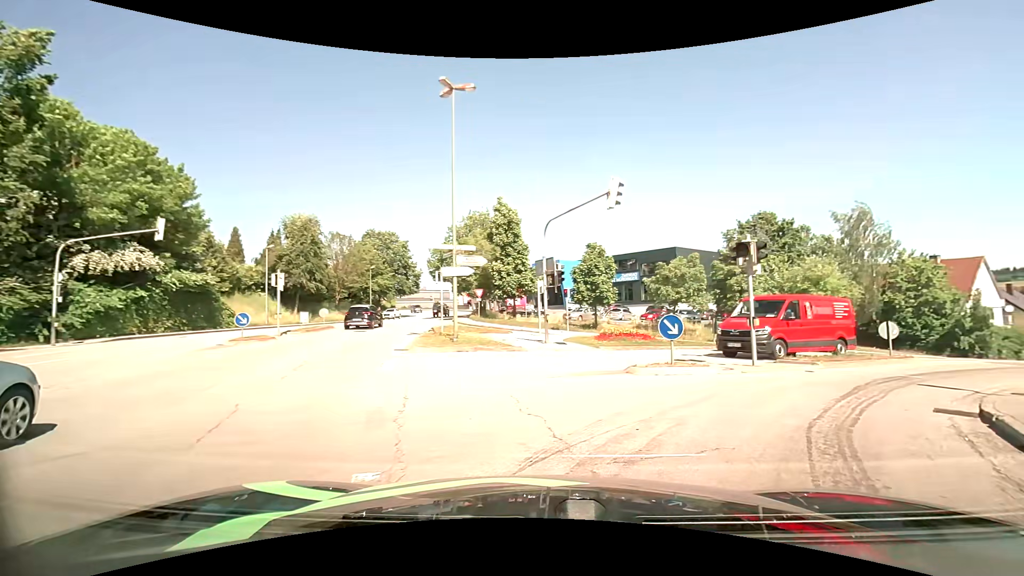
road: tertiary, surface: asphalt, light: Day
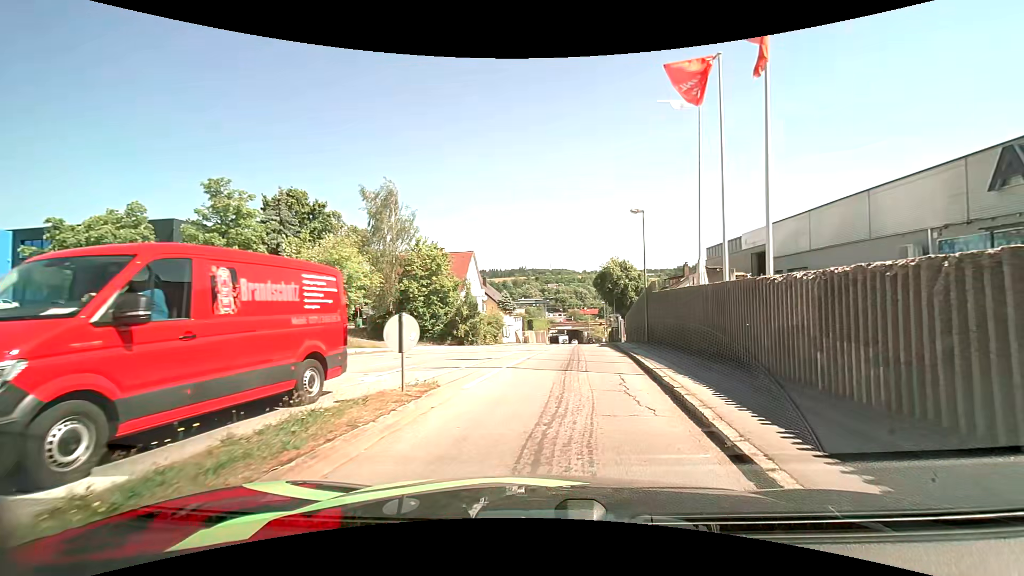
(+5.9, +12.0) m; +49°
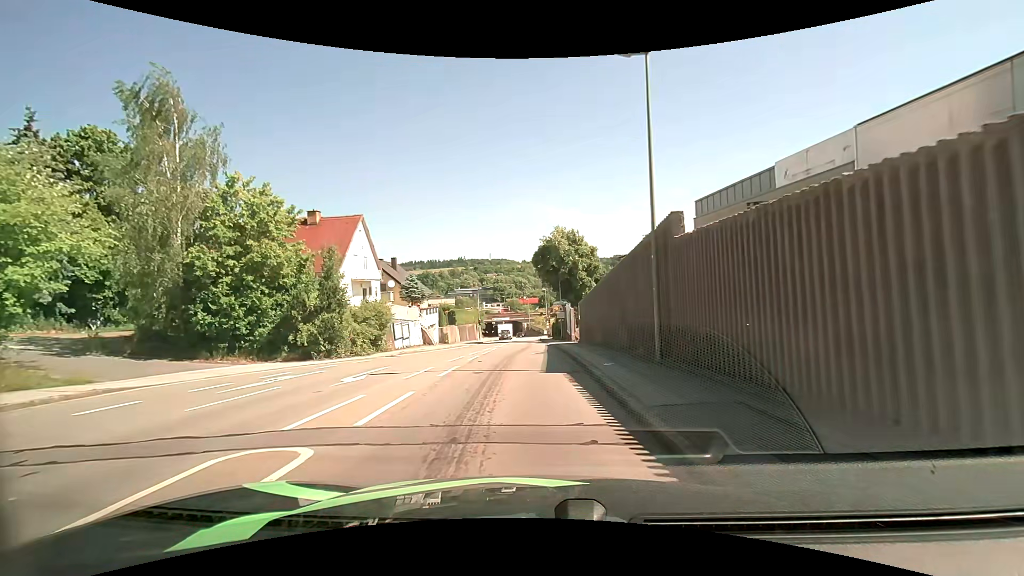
(+1.5, +17.9) m; +7°
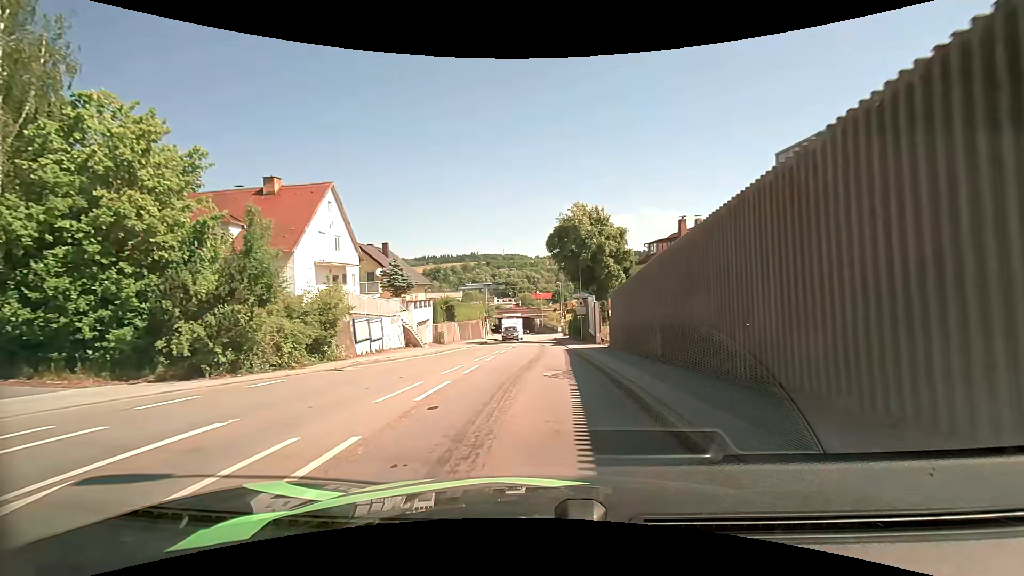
(-0.2, +9.4) m; -1°
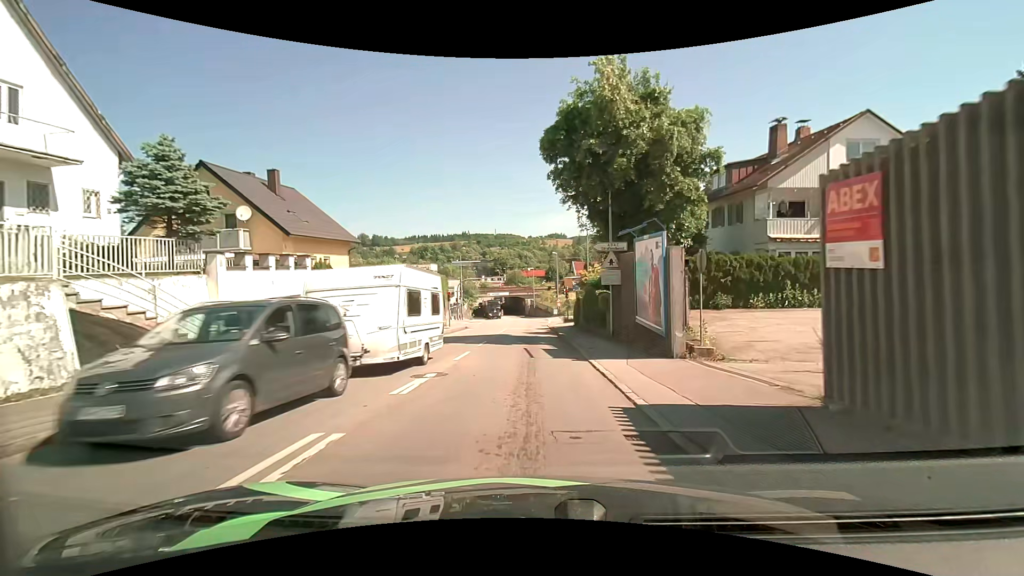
(+0.1, +21.7) m; +1°
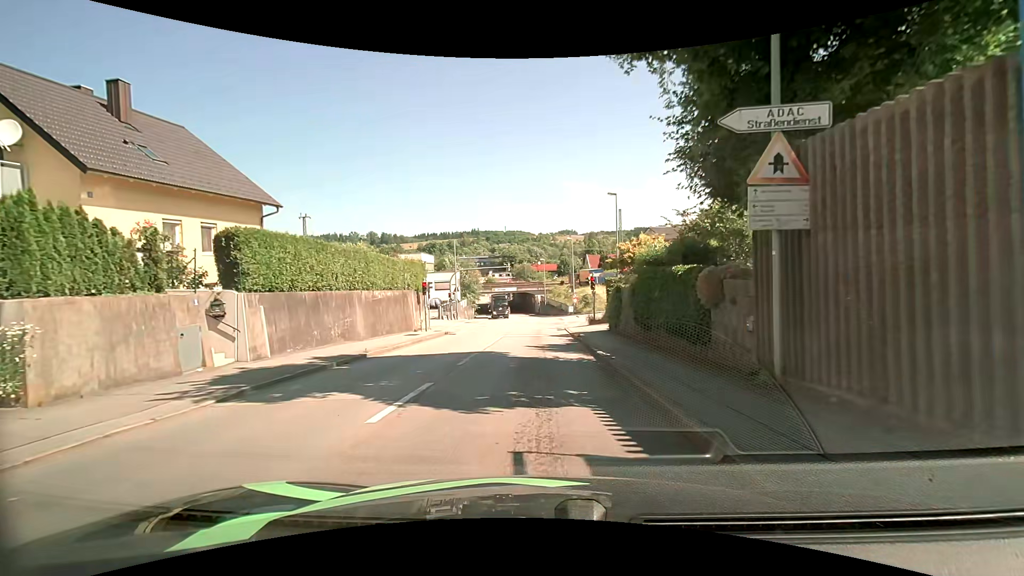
(-0.2, +13.2) m; -1°
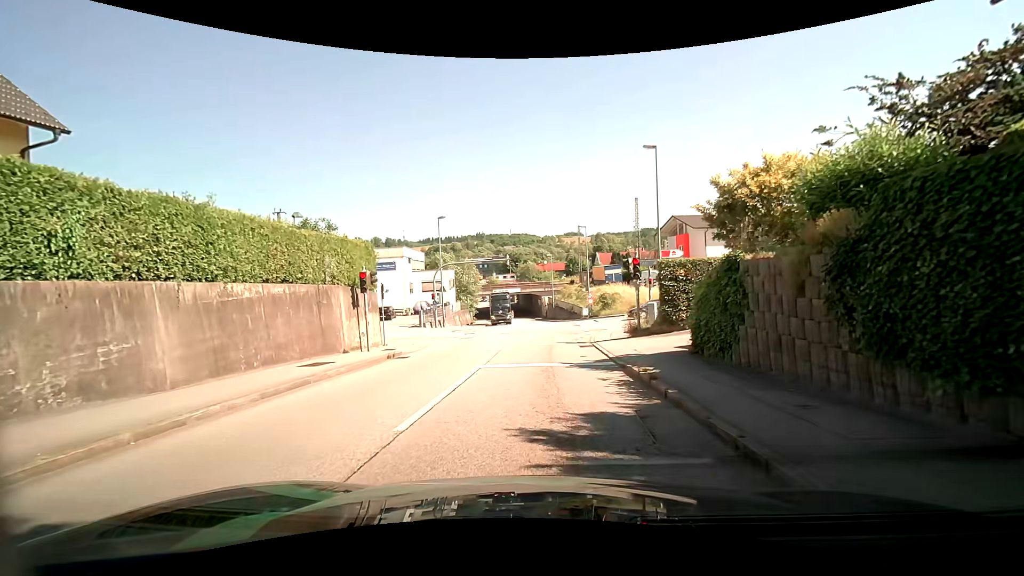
(-0.1, +11.8) m; -2°
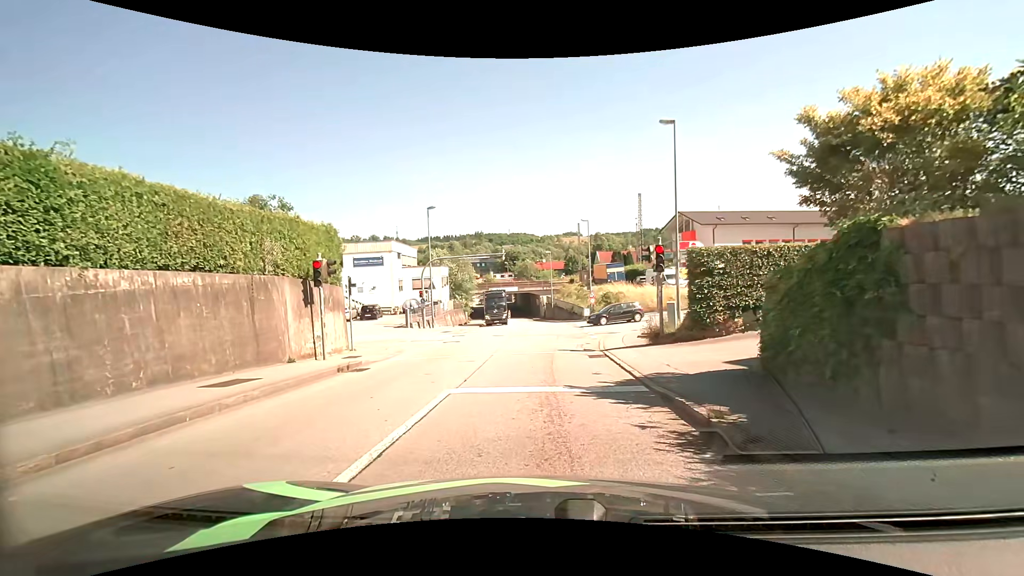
(+0.1, +3.8) m; +1°
(0, +10) (0, +20) (+1, +30) (+2, +40) (+2, +50) (+1, +60) (0, +70) (-1, +80) (-3, +90) (-4, +100) m
